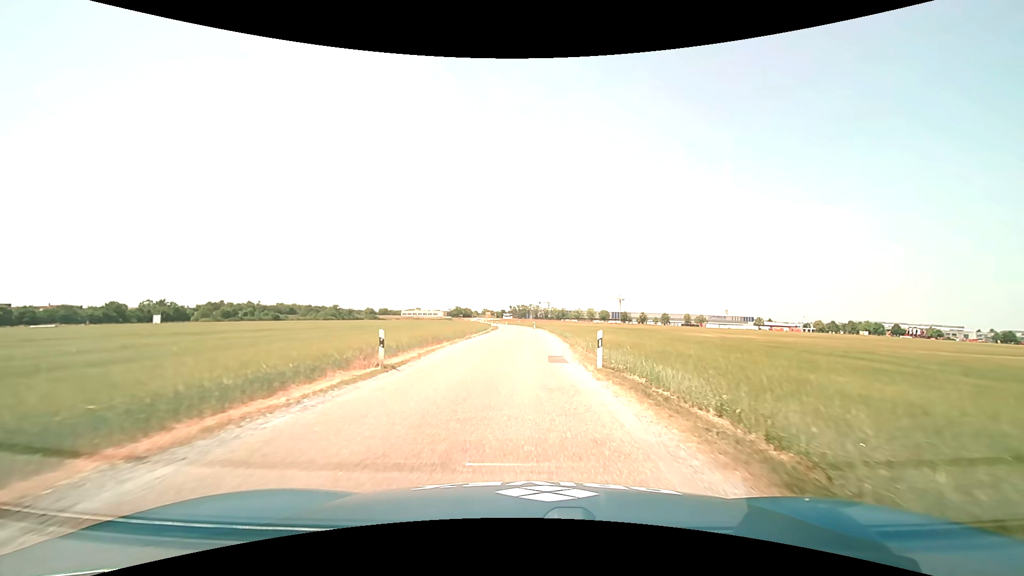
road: unclassified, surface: asphalt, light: Day
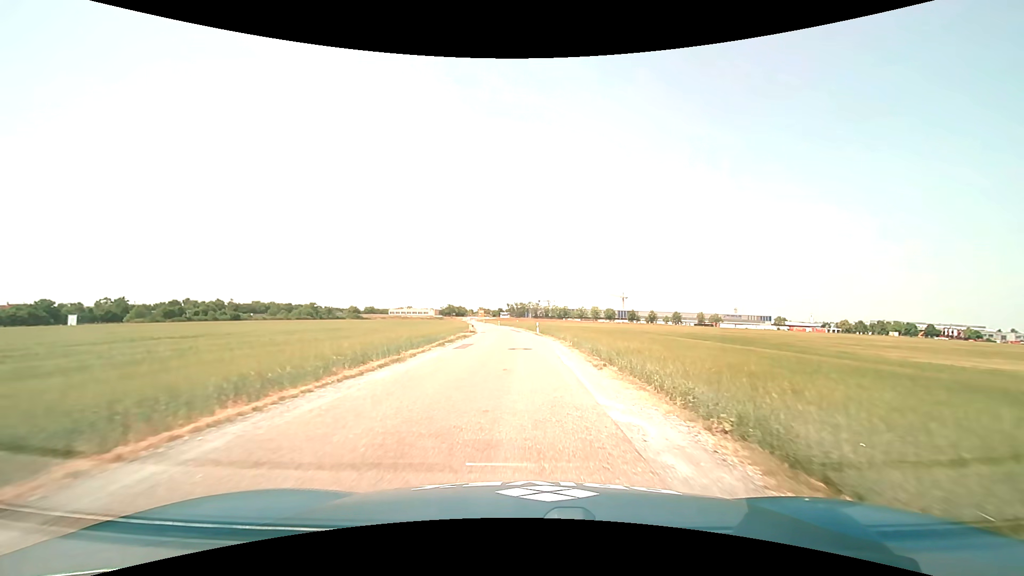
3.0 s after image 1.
(-0.1, +34.1) m; 0°
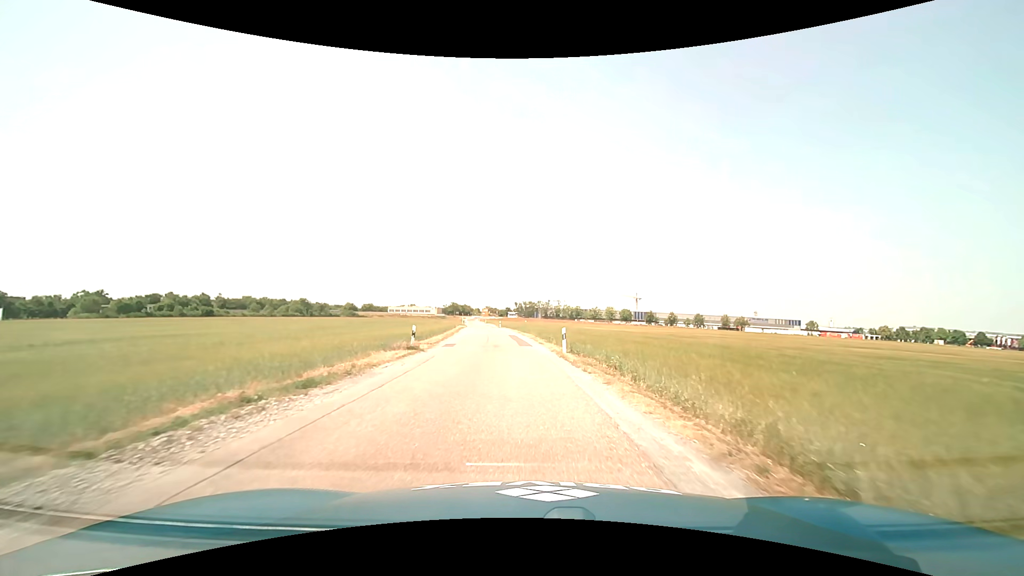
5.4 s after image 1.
(-0.2, +26.7) m; -1°
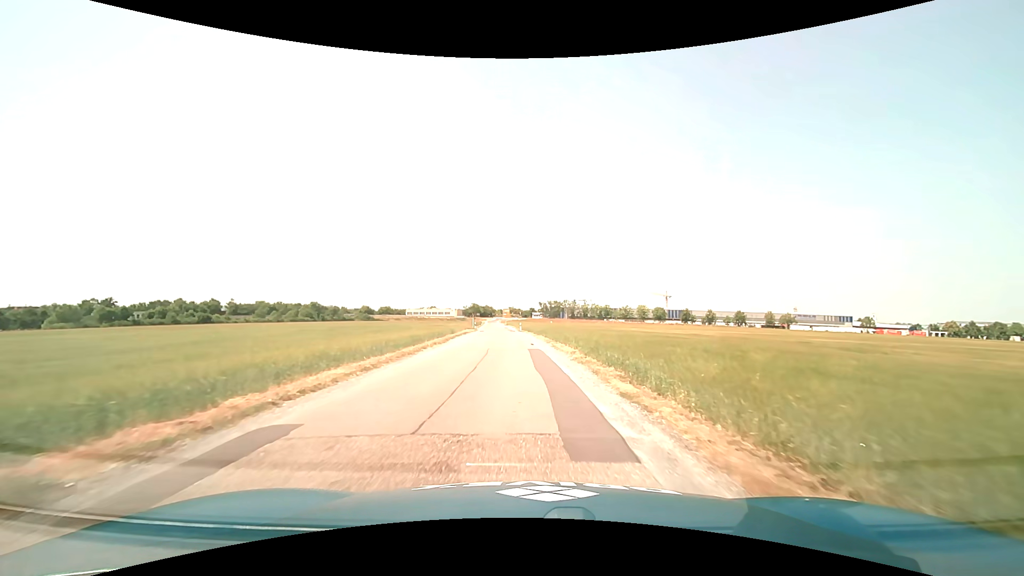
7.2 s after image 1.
(-0.4, +21.0) m; -2°
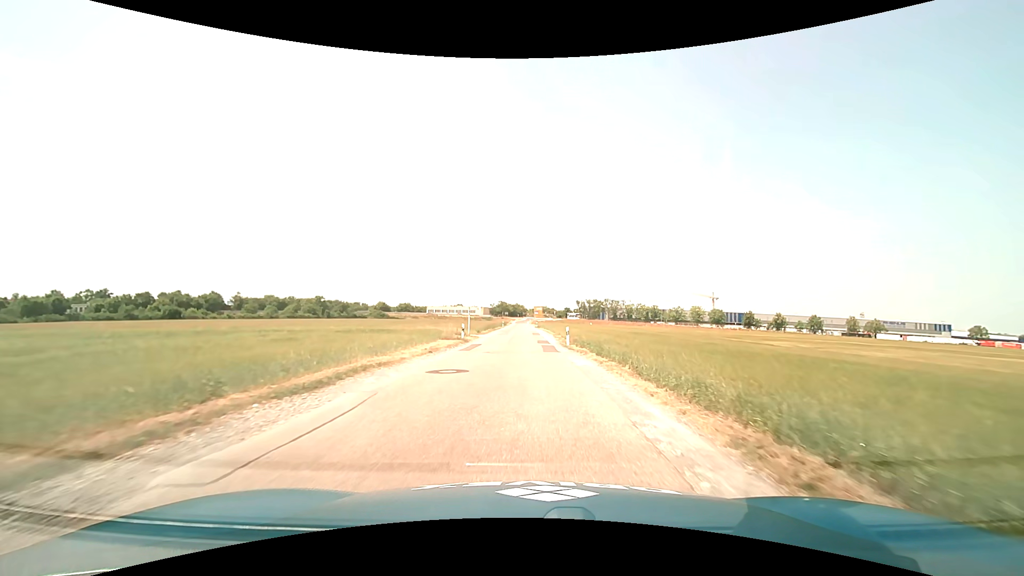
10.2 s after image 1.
(-1.4, +38.2) m; -4°
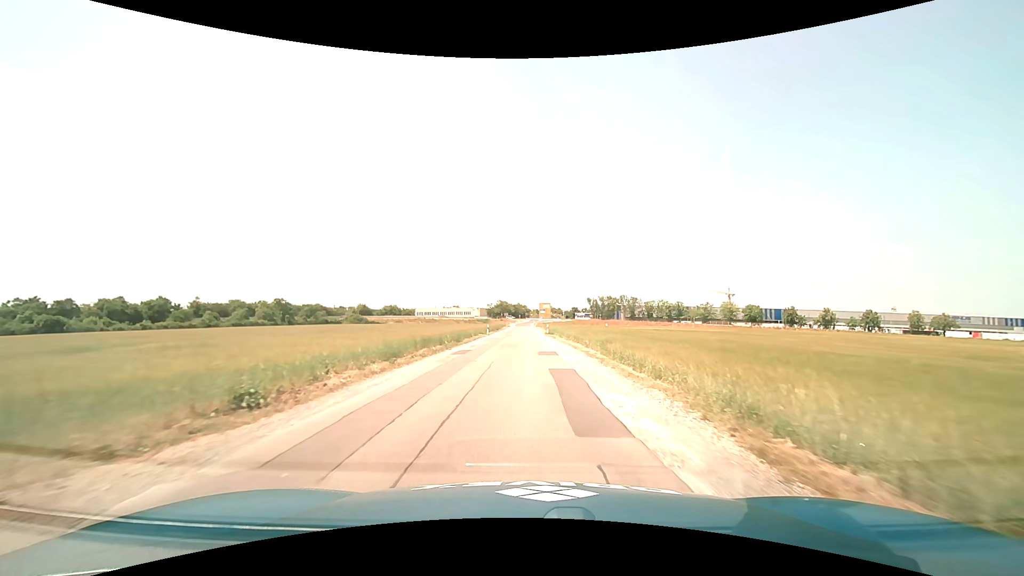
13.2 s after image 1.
(0.0, +39.5) m; 0°
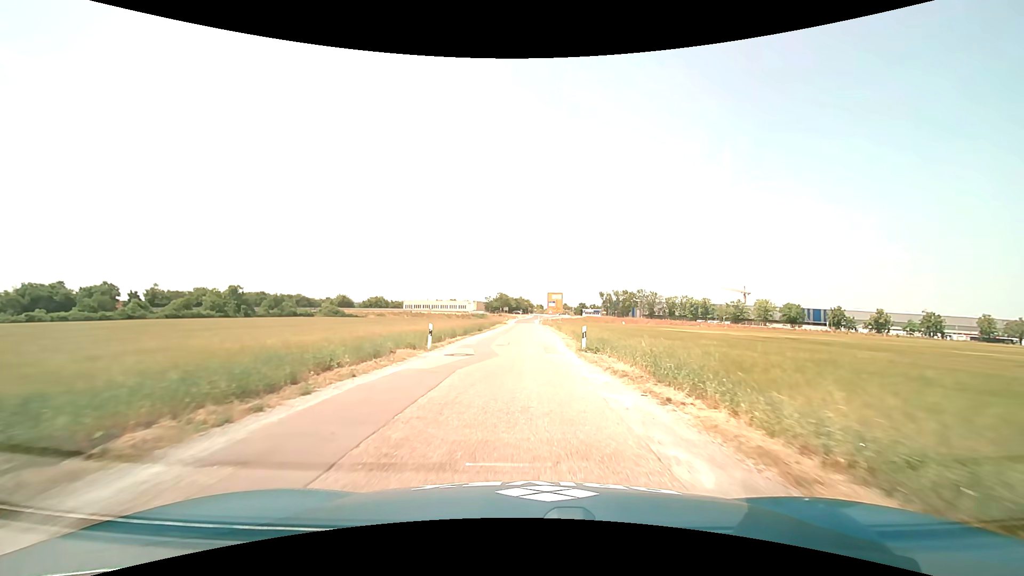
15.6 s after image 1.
(-0.2, +31.5) m; 0°
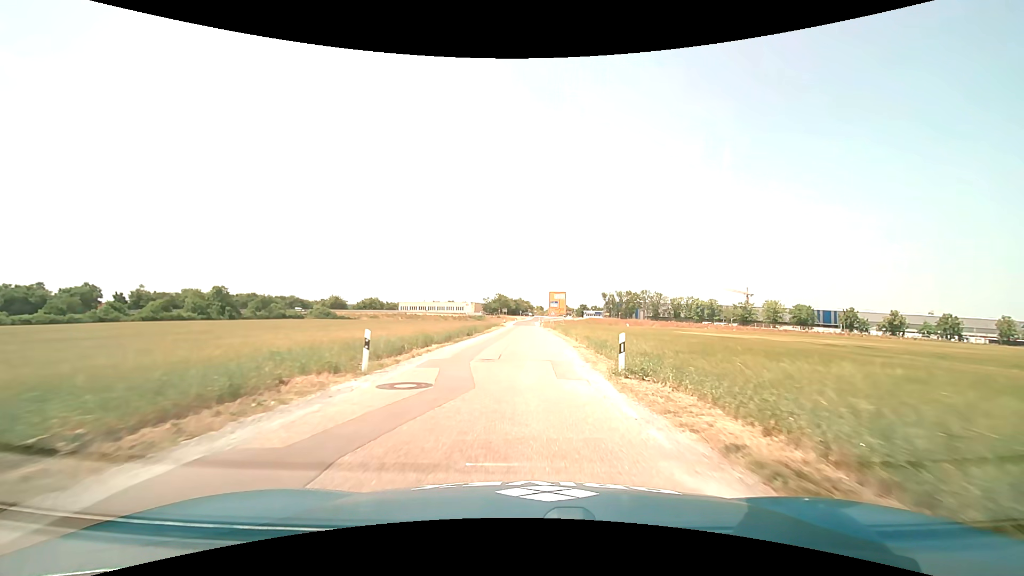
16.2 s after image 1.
(0.0, +7.9) m; 0°
(0, +10) (0, +20) (0, +30) (0, +40) (0, +50) (0, +60) (0, +70) (0, +80) (0, +90) (0, +100) m
